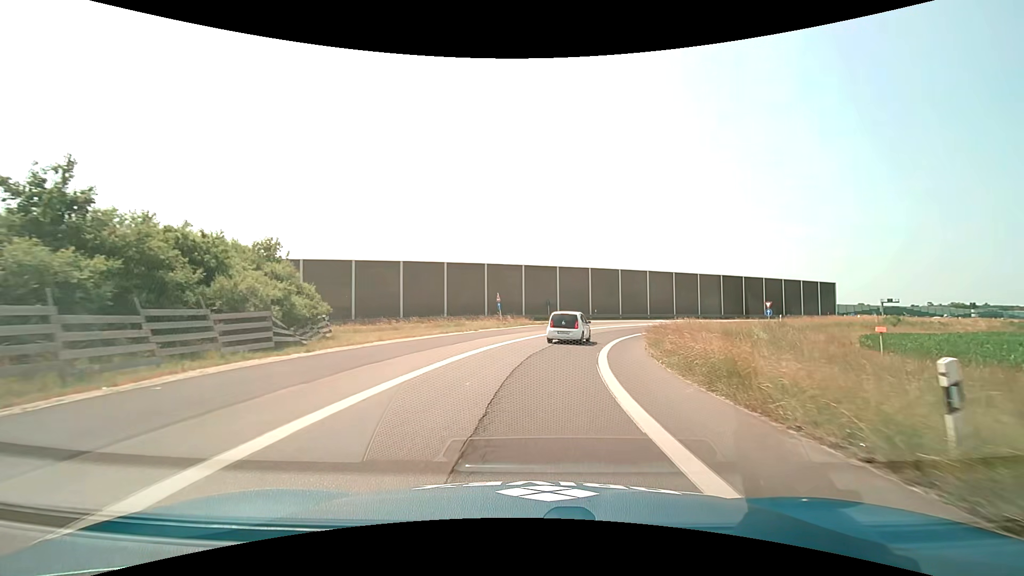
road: motorway_link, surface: asphalt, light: Day
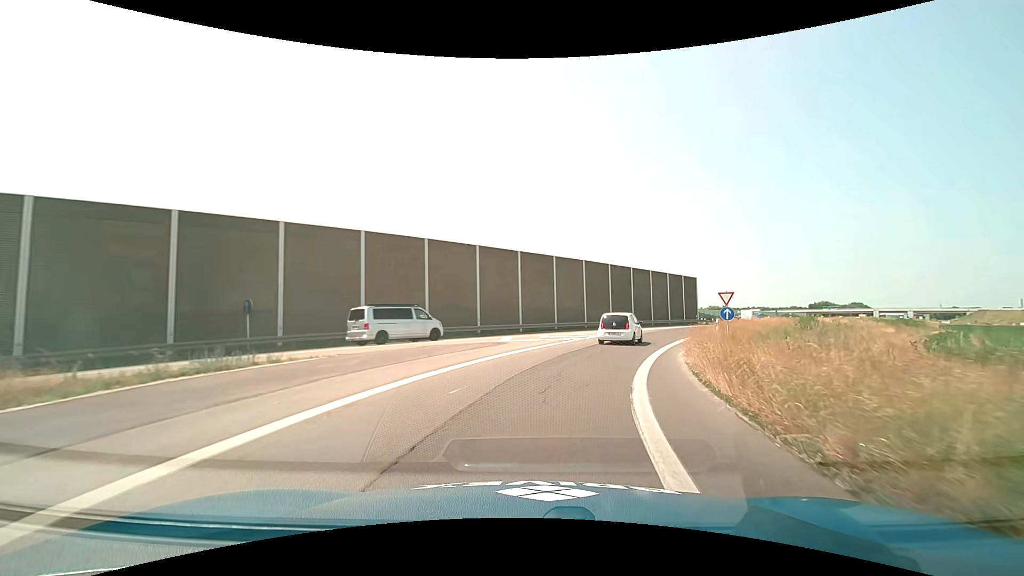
(+5.7, +34.6) m; +21°
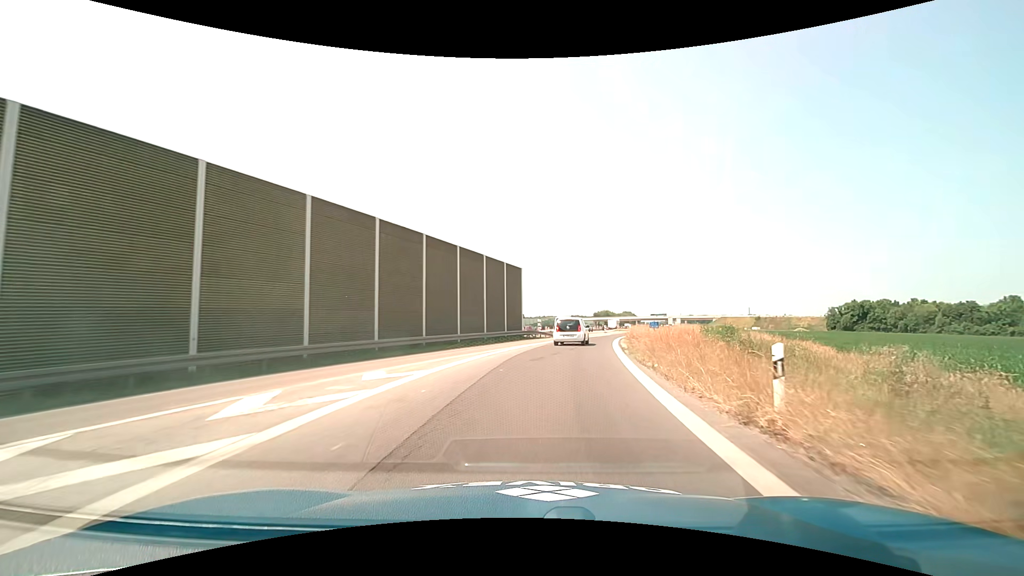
(+5.9, +27.8) m; +22°
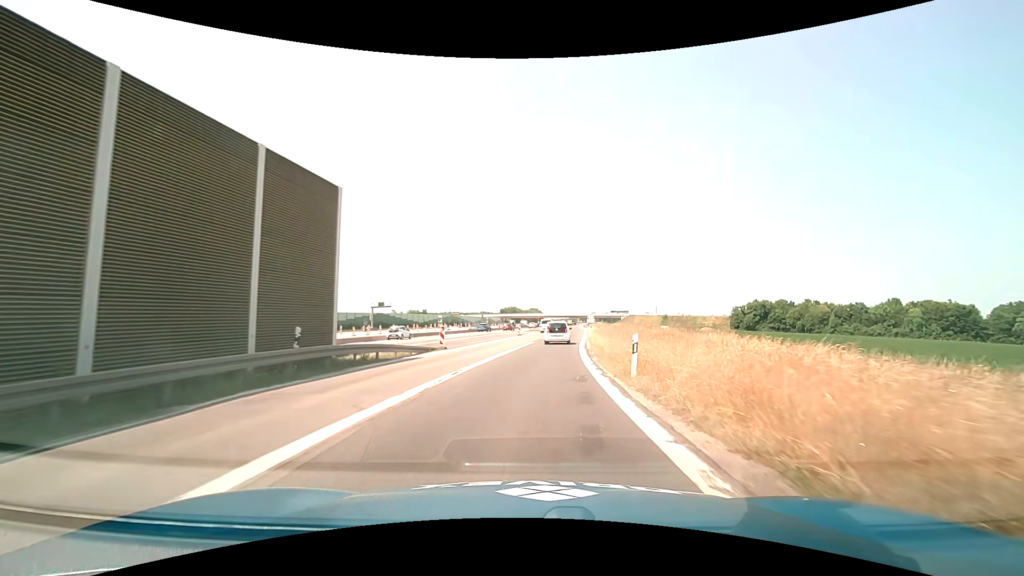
(+3.1, +28.6) m; +11°
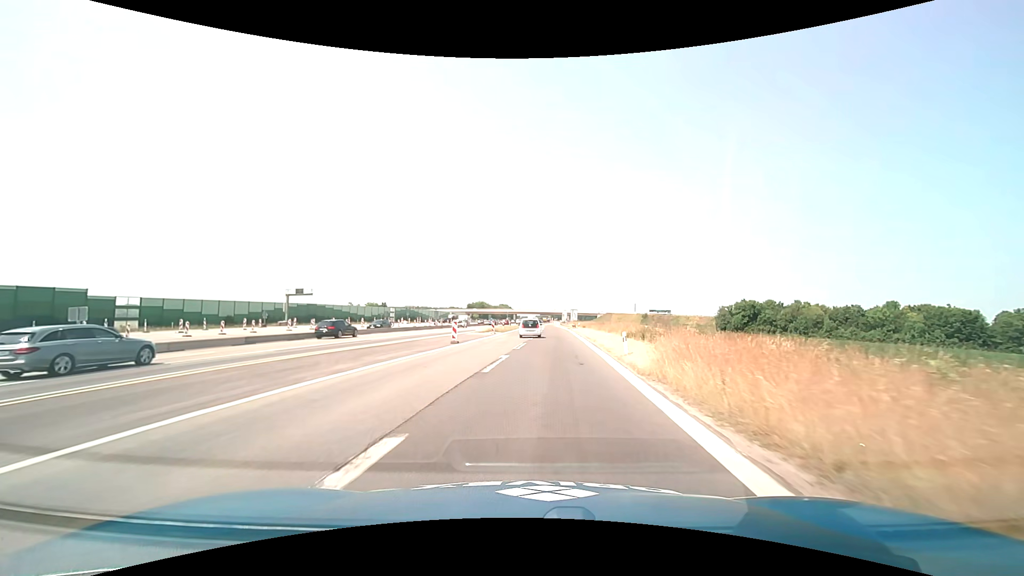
(+1.4, +30.8) m; +3°
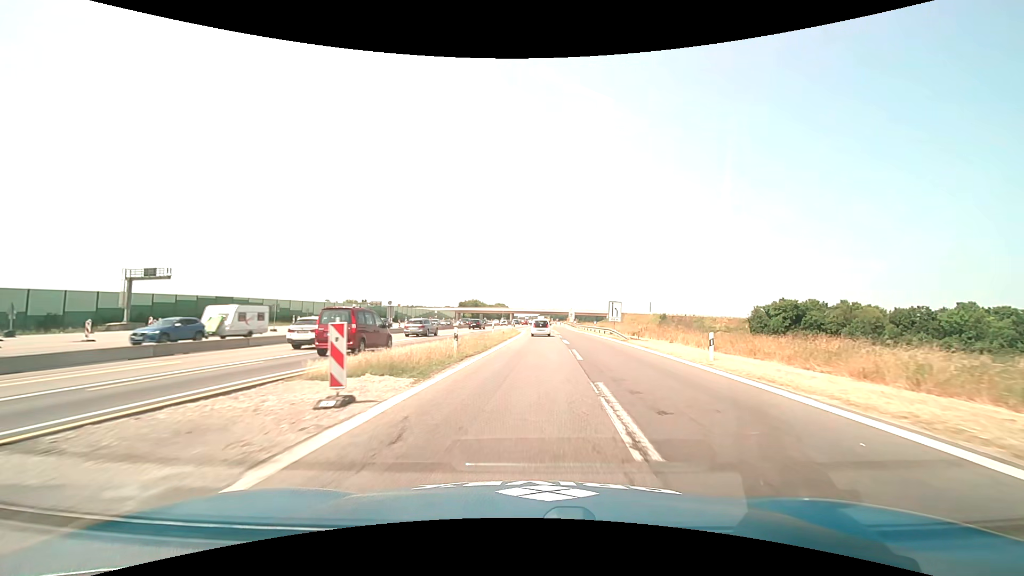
(-0.4, +41.9) m; 0°
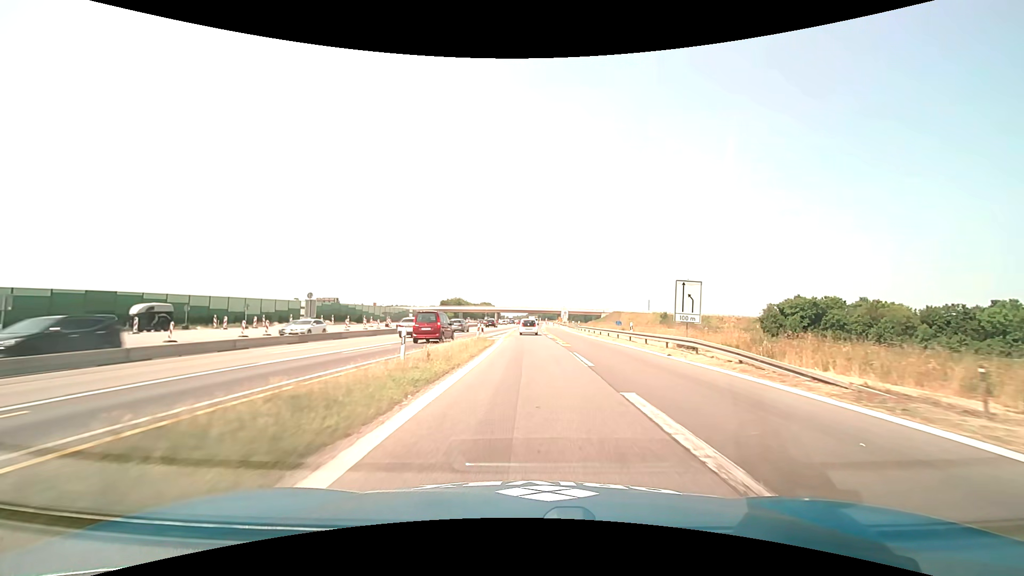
(+0.4, +26.0) m; +1°
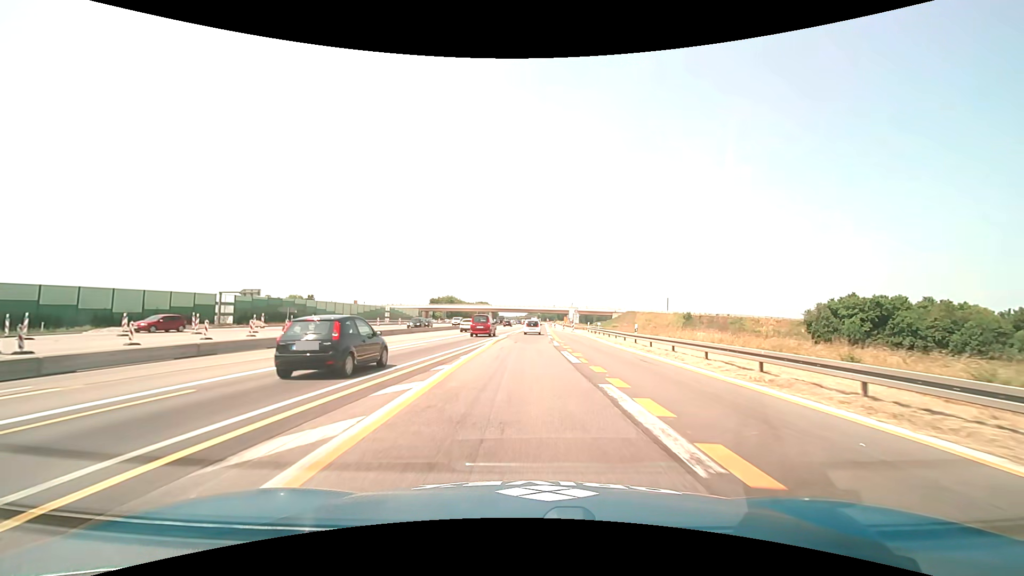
(+0.1, +34.5) m; 0°
(0, +10) (0, +20) (0, +30) (0, +40) (0, +50) (0, +60) (+1, +70) (+1, +80) (+2, +90) (+2, +100) m
